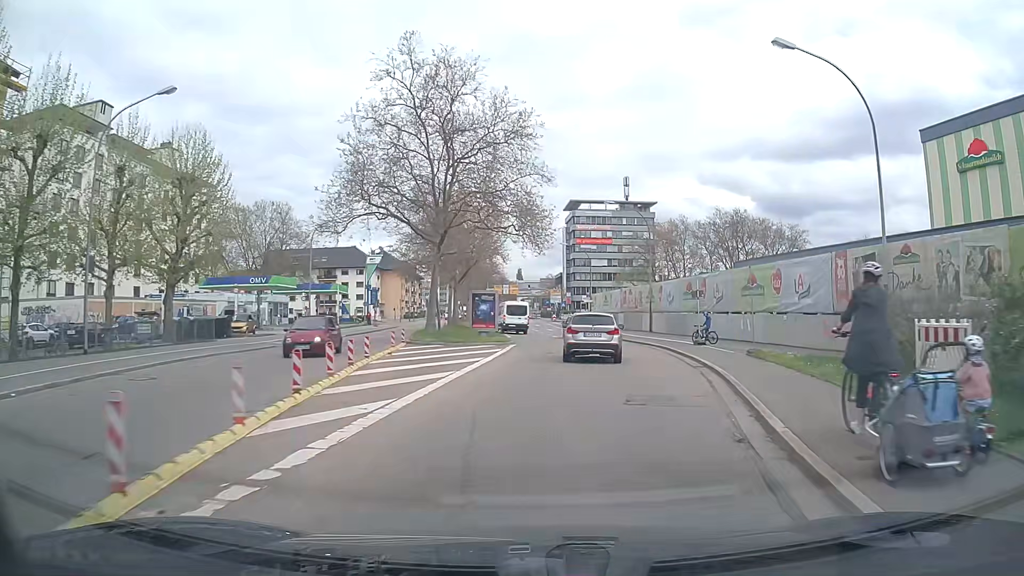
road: secondary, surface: asphalt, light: Day
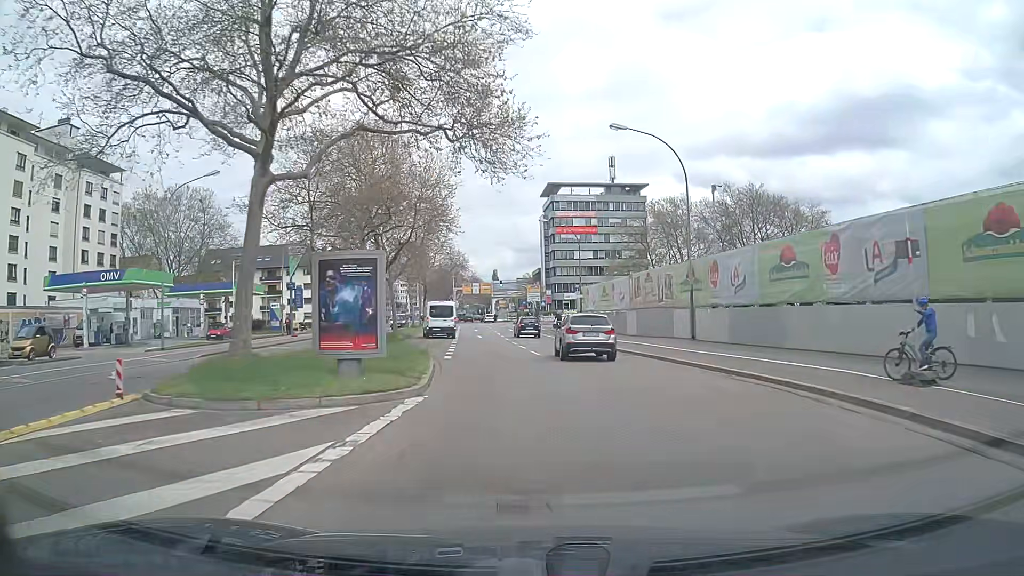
(+0.6, +20.9) m; +1°
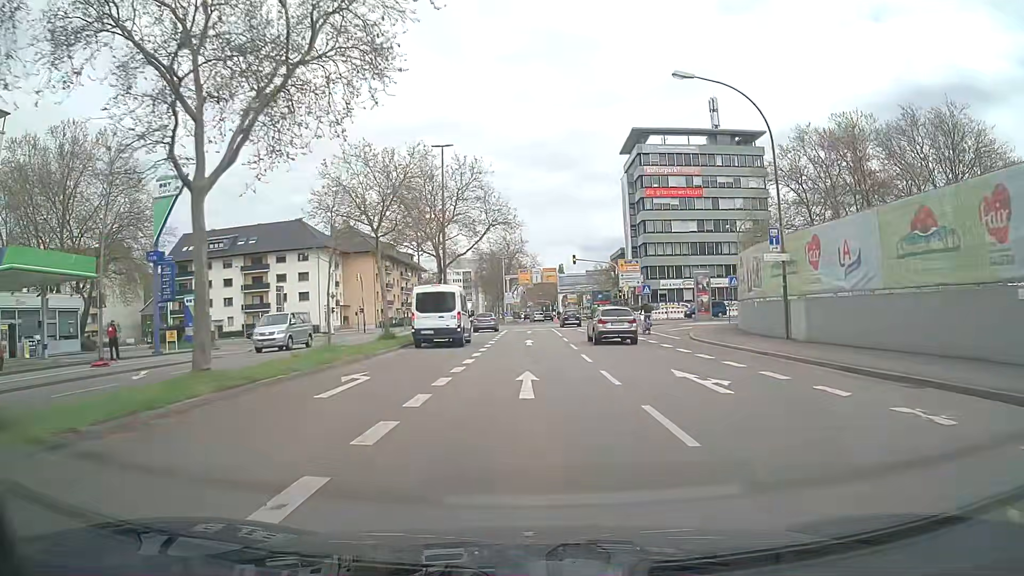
(-2.2, +36.7) m; -6°
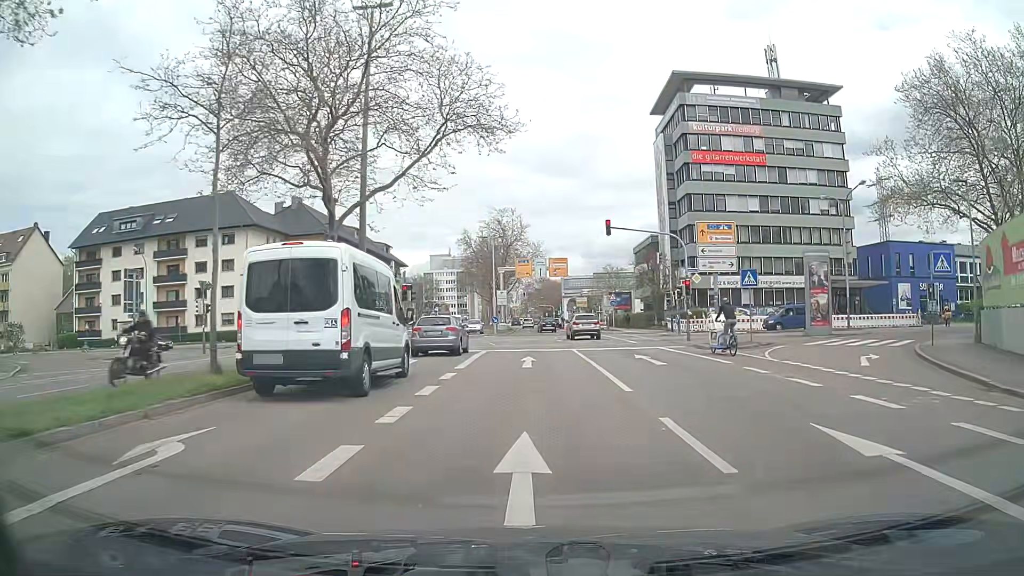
(0.0, +25.1) m; 0°
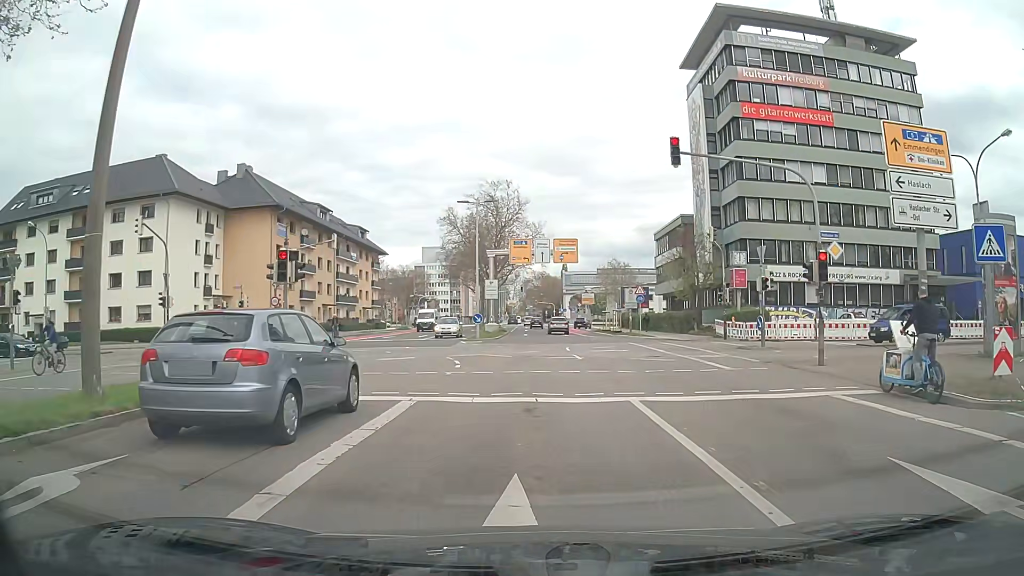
(+0.1, +16.1) m; +1°
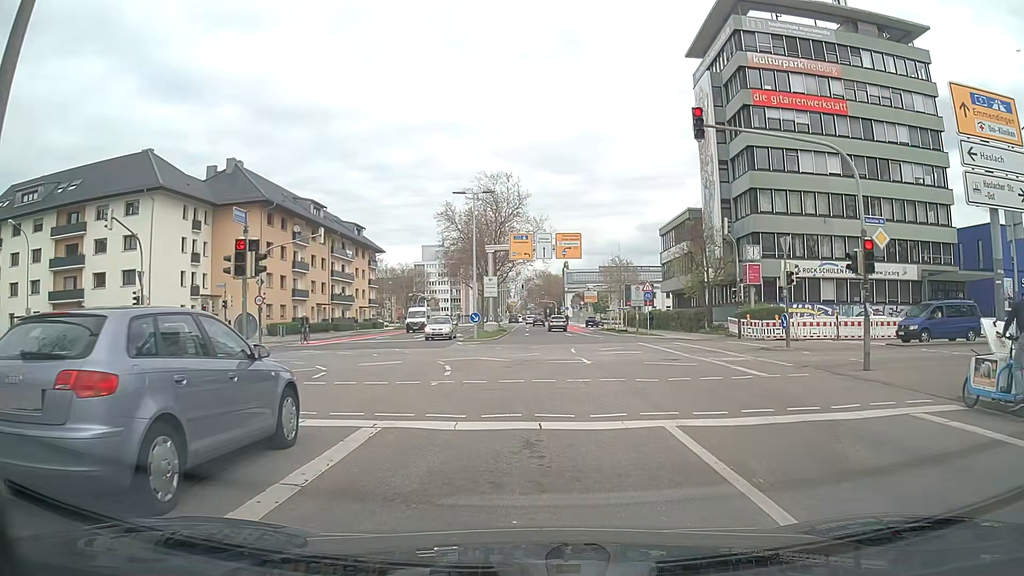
(0.0, +2.6) m; 0°
